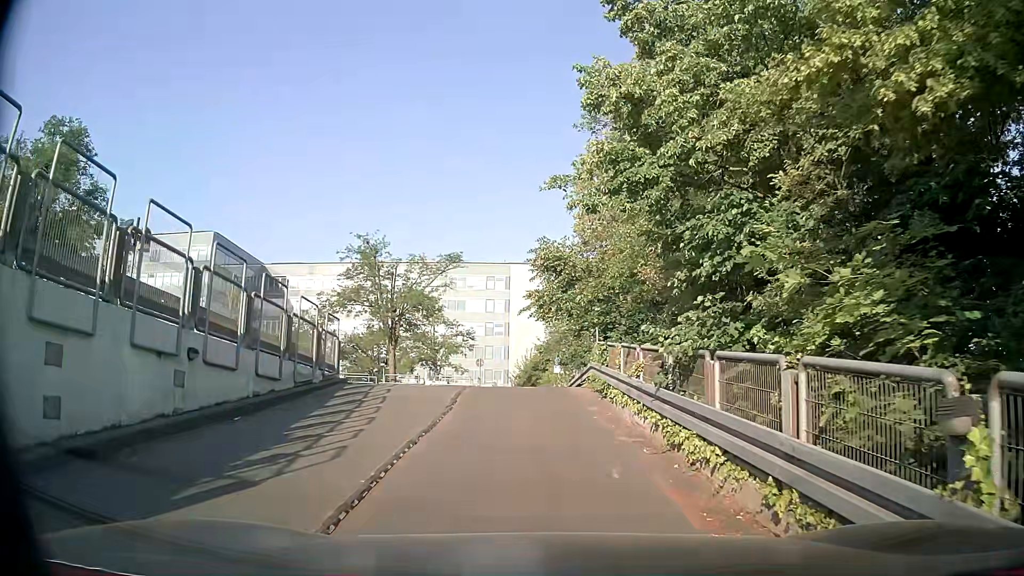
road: service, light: Day
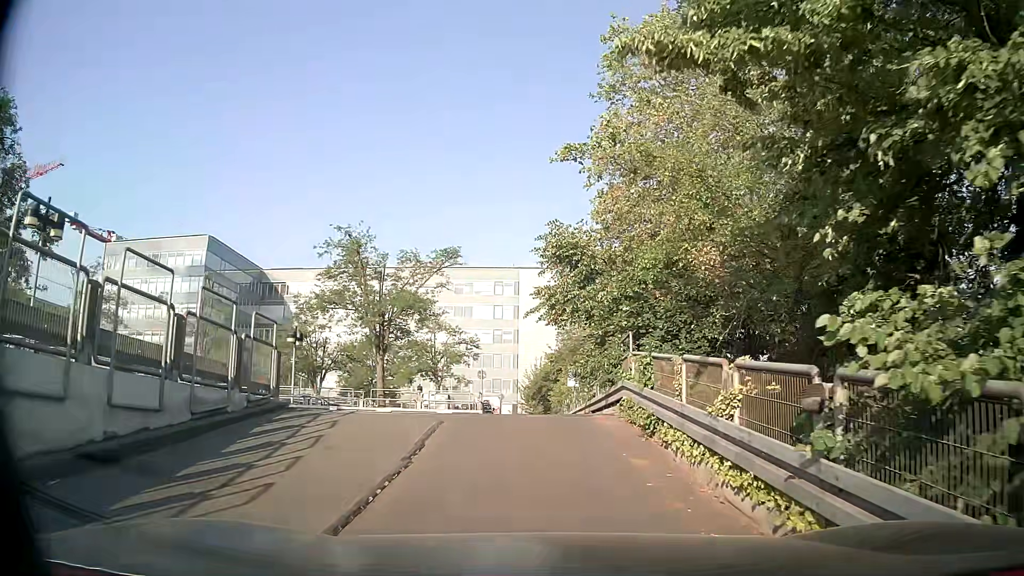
(0.0, +4.8) m; +1°
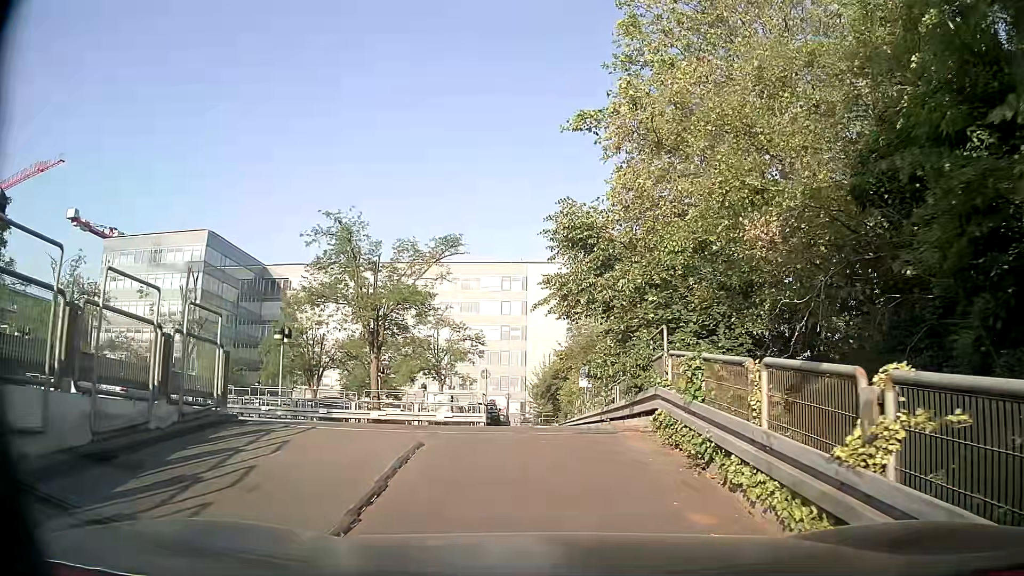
(-0.1, +2.6) m; -2°
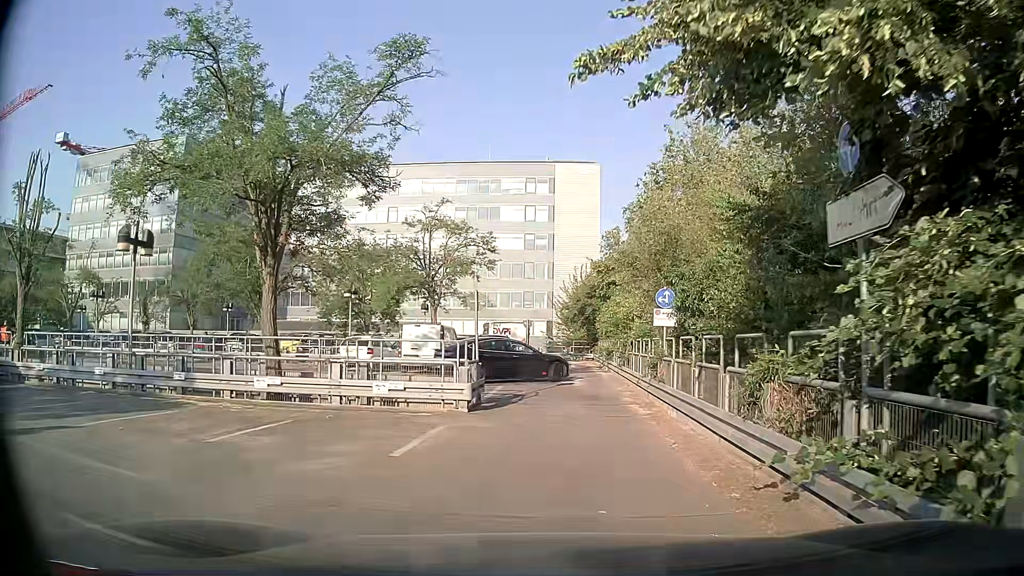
(-0.3, +12.9) m; -4°
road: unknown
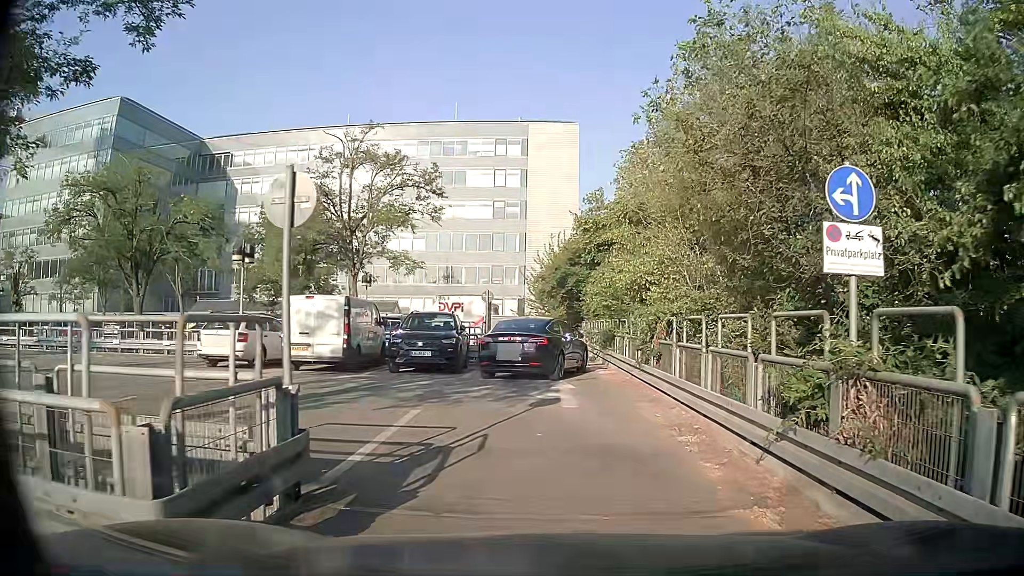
(+0.4, +9.9) m; +5°
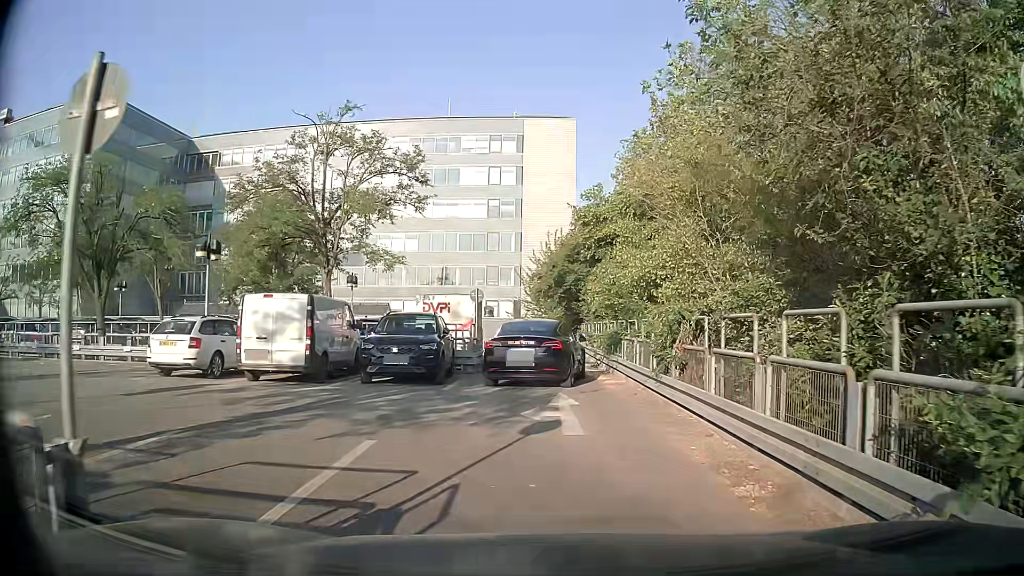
(0.0, +2.5) m; 0°
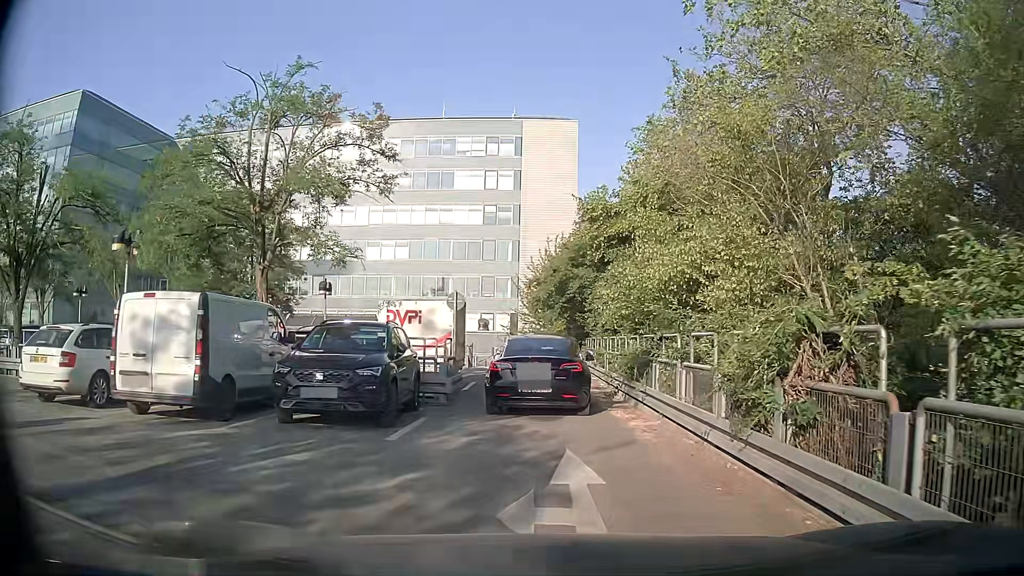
(0.0, +4.8) m; -1°
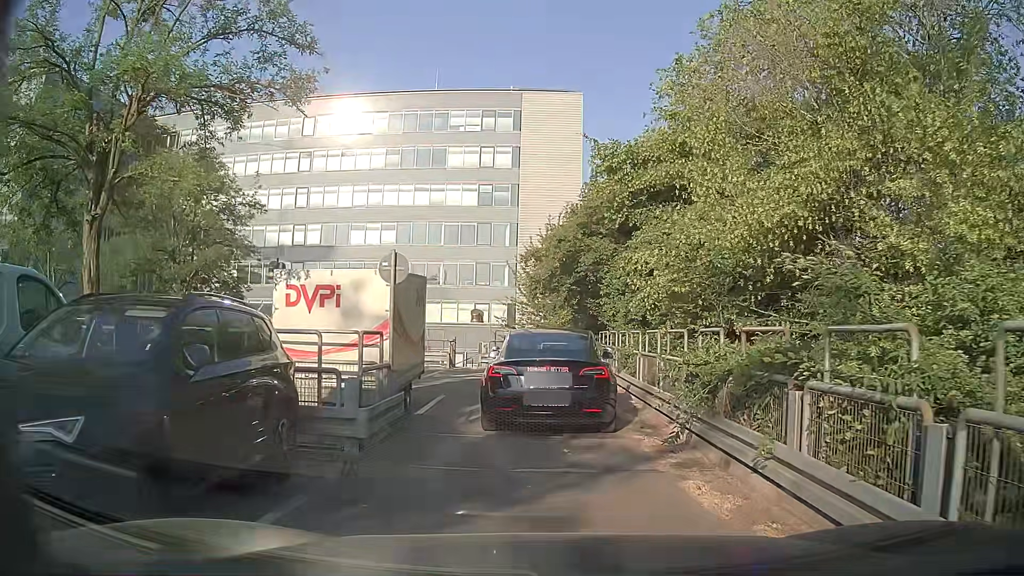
(+0.1, +6.6) m; 0°
